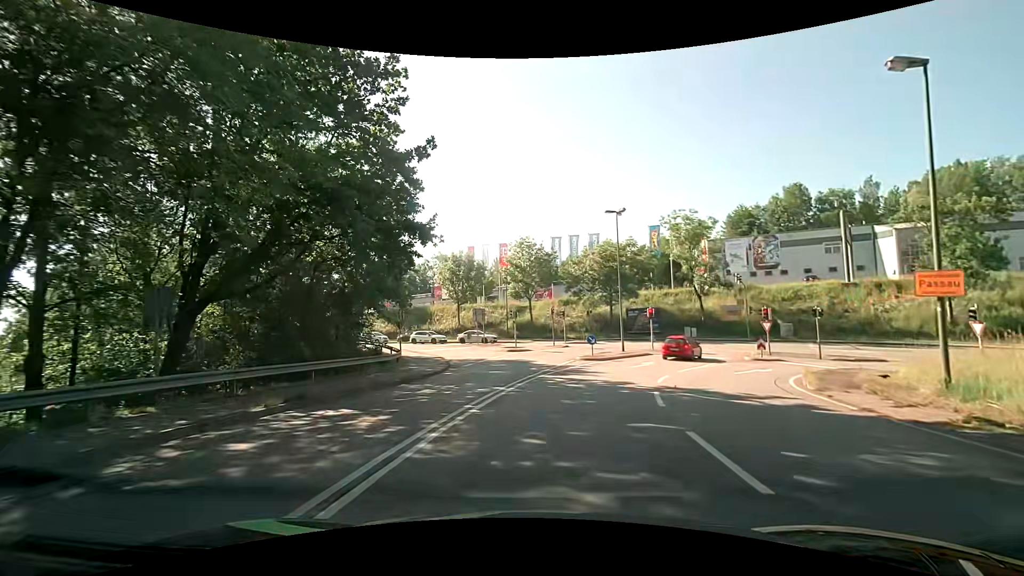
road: primary_link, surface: asphalt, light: Day
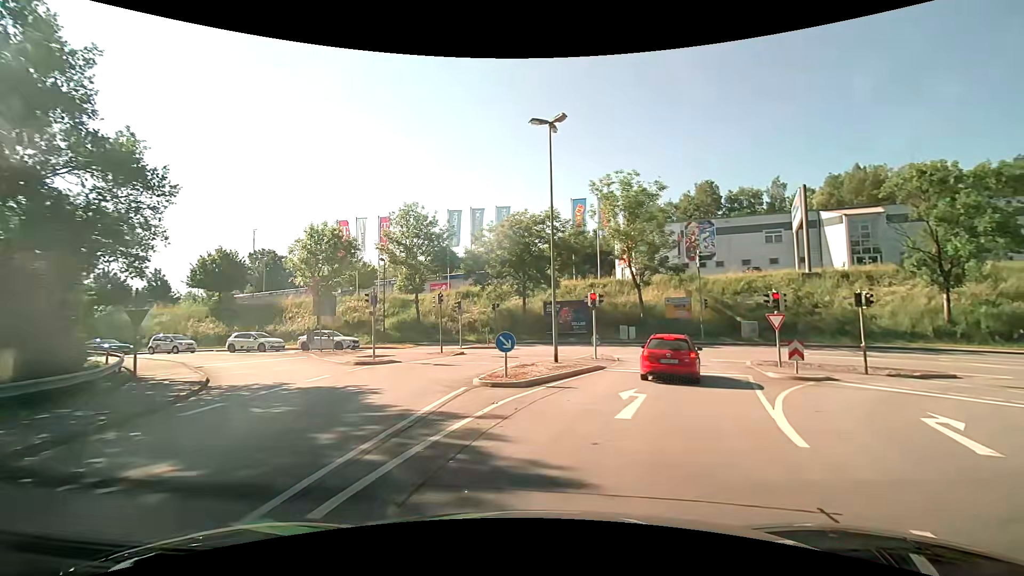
(+1.3, +15.8) m; +11°
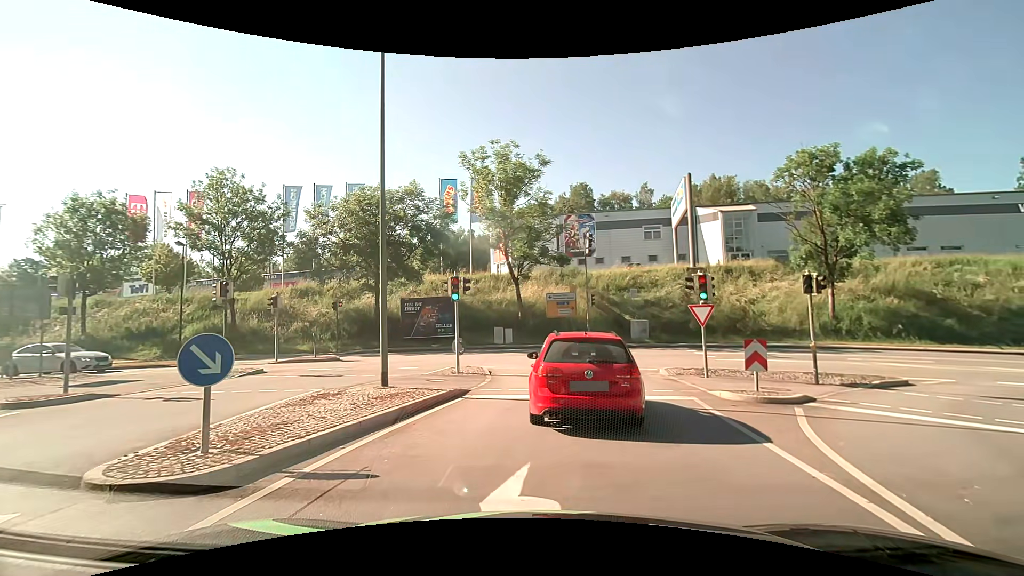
(+1.0, +7.9) m; +15°
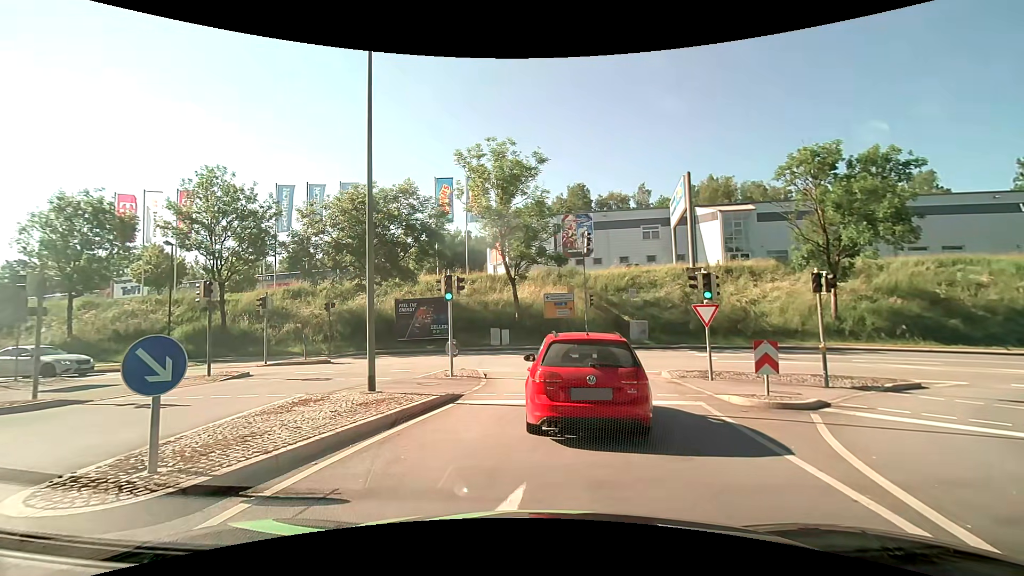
(0.0, +0.7) m; 0°
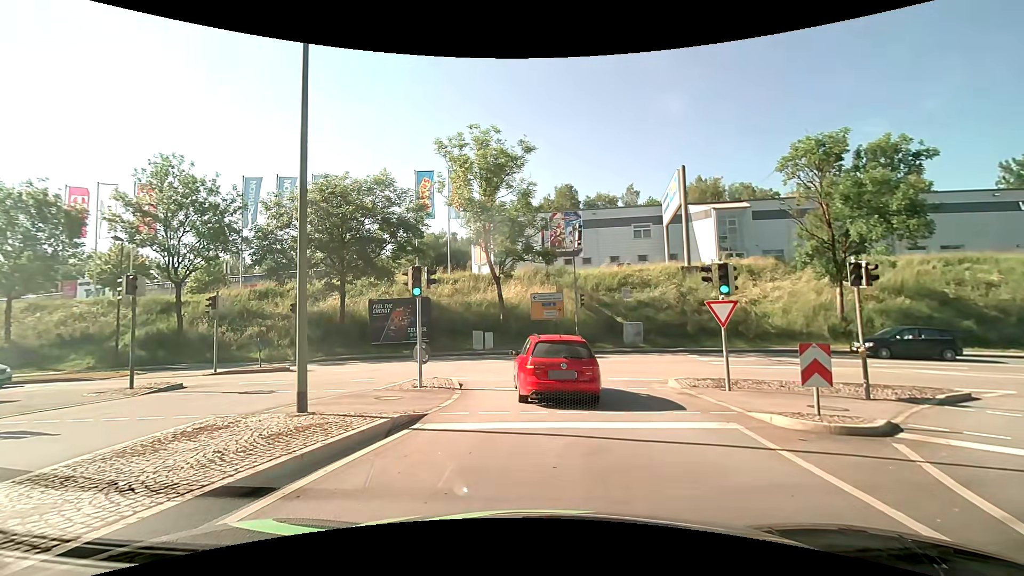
(0.0, +2.7) m; +3°
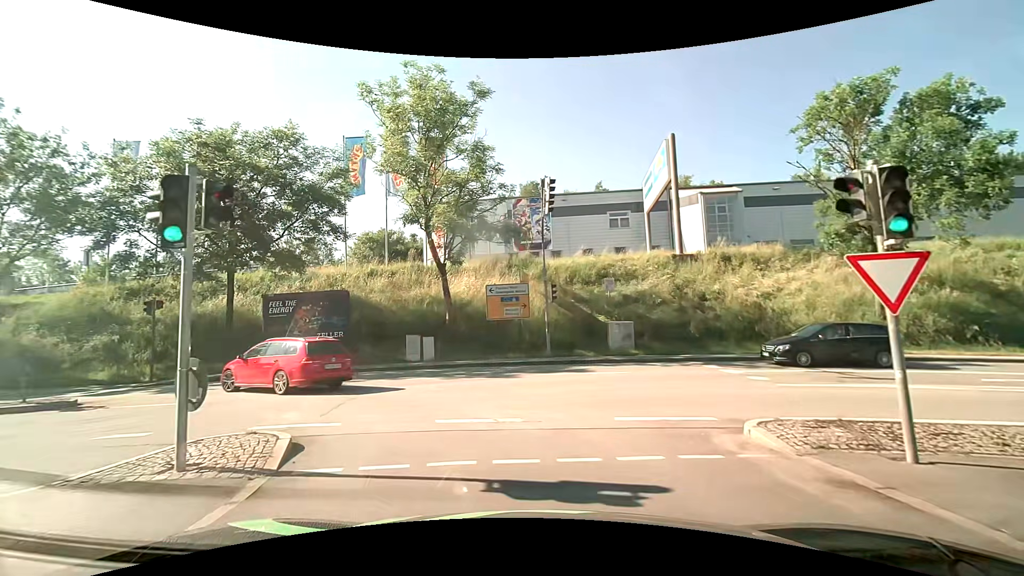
(+0.2, +8.1) m; +2°
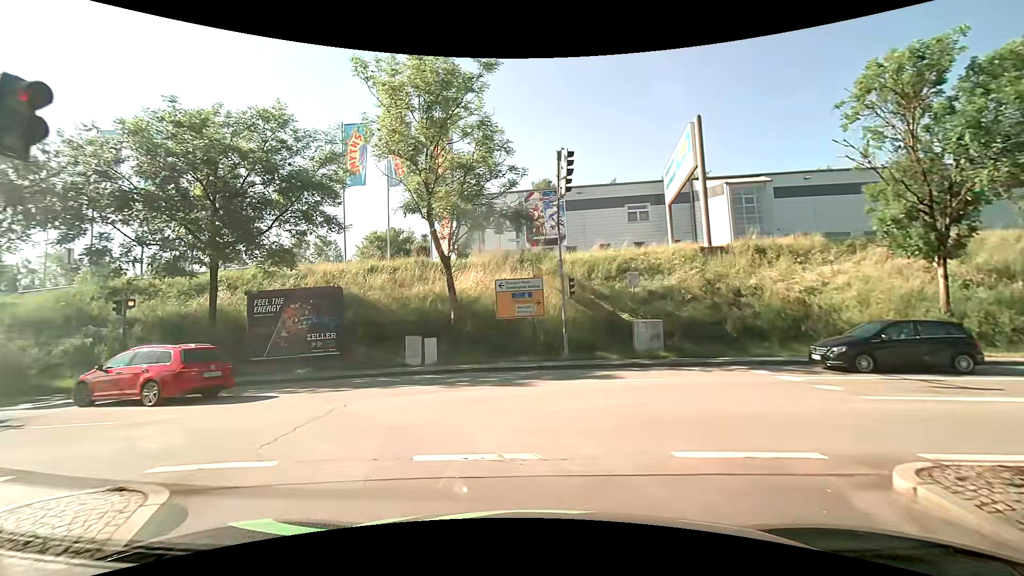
(0.0, +2.6) m; -2°
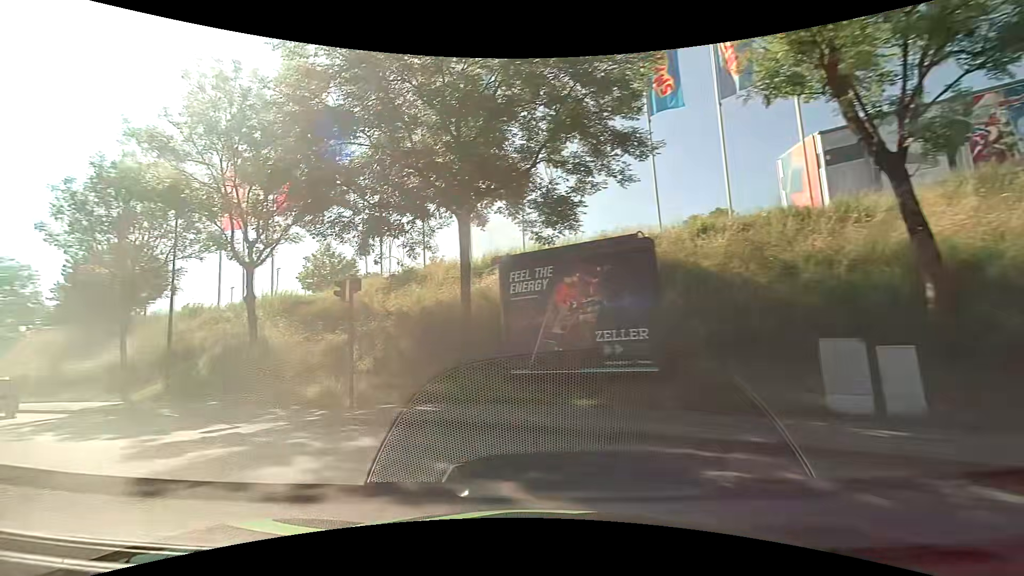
(-2.6, +11.0) m; -34°
